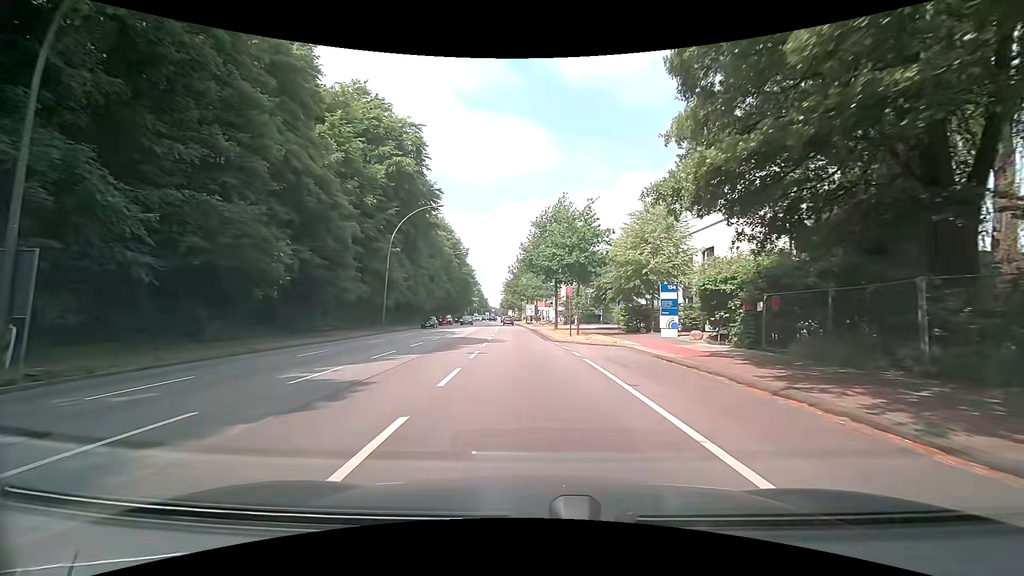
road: primary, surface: asphalt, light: Day
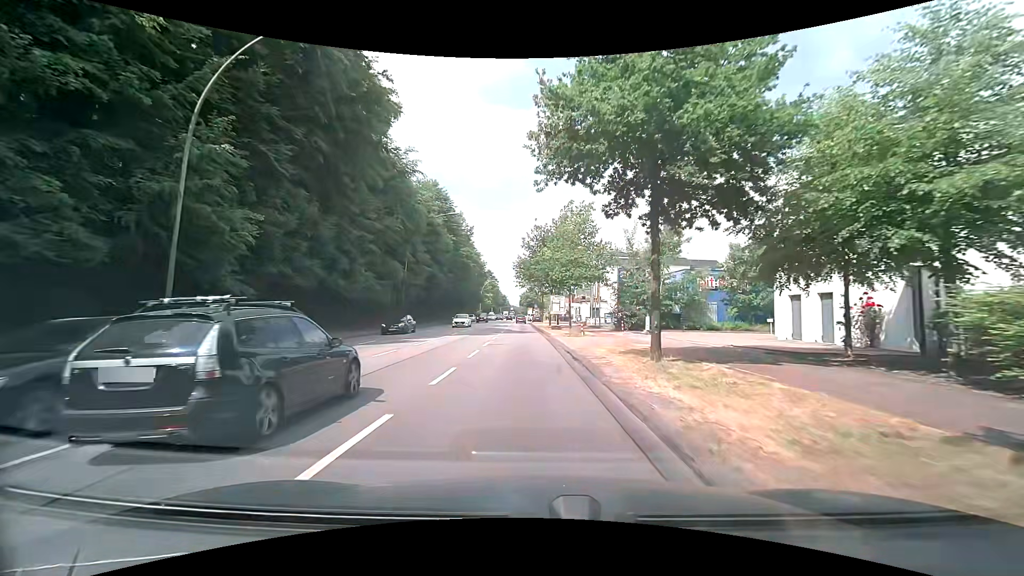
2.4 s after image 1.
(-0.1, +29.9) m; -2°
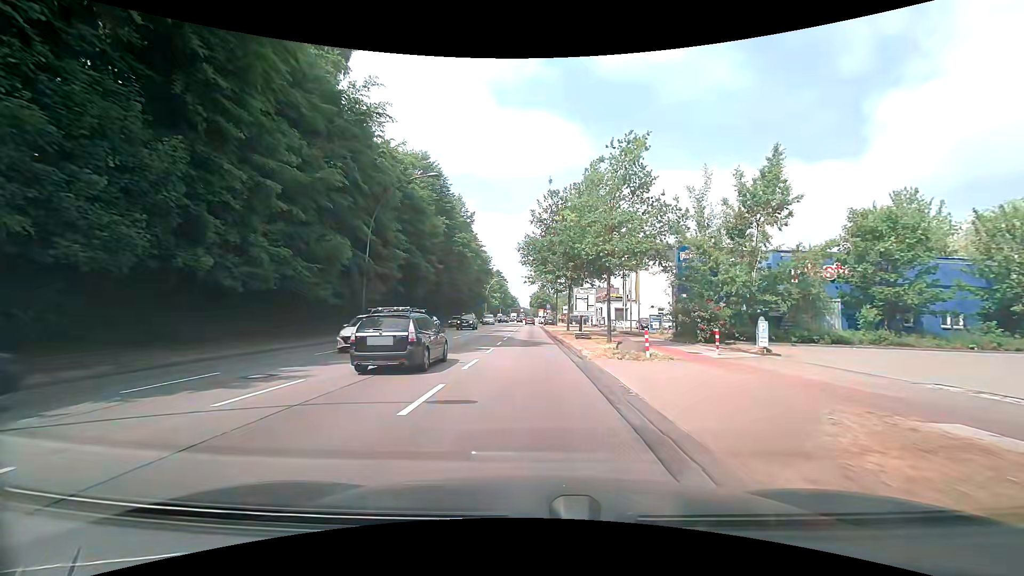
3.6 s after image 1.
(-0.1, +14.9) m; -1°
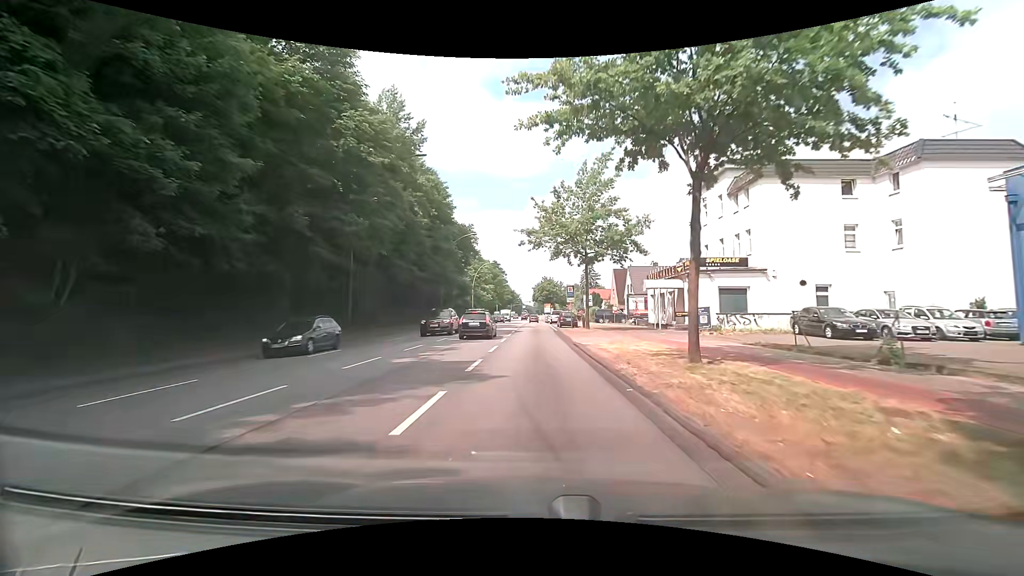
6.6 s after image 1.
(+0.1, +37.3) m; 0°
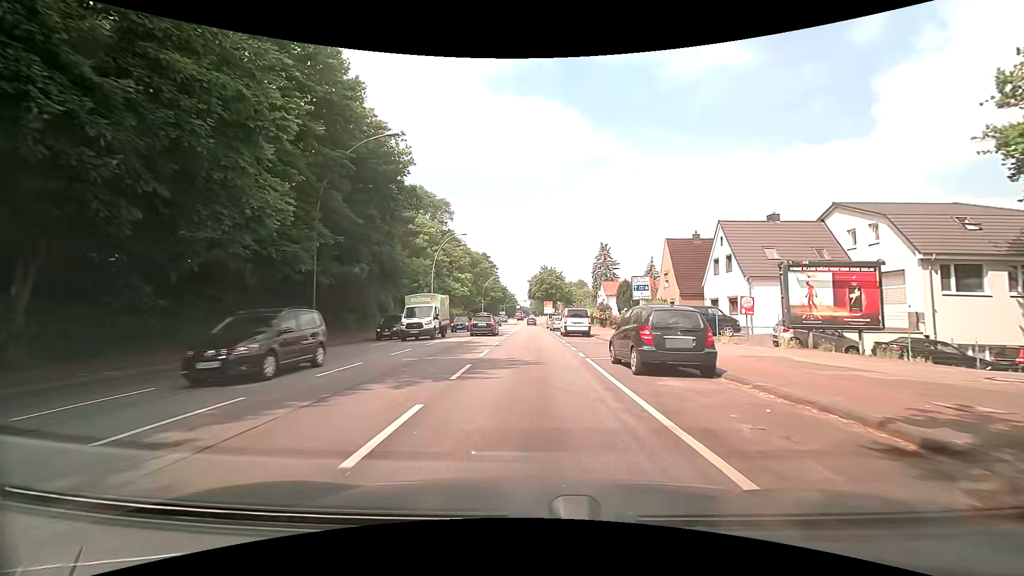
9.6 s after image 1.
(+0.2, +37.2) m; +1°
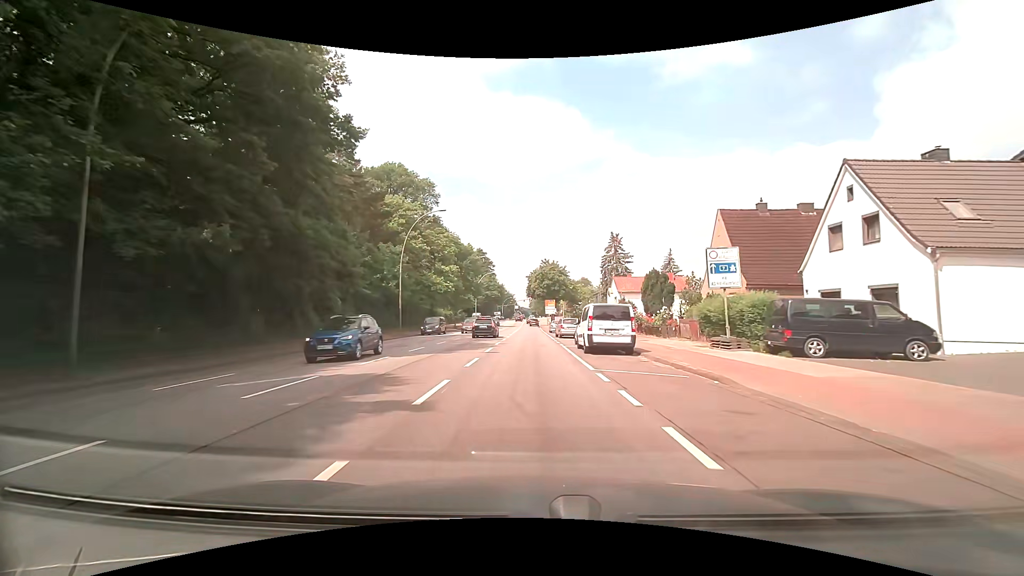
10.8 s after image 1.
(0.0, +14.8) m; 0°
